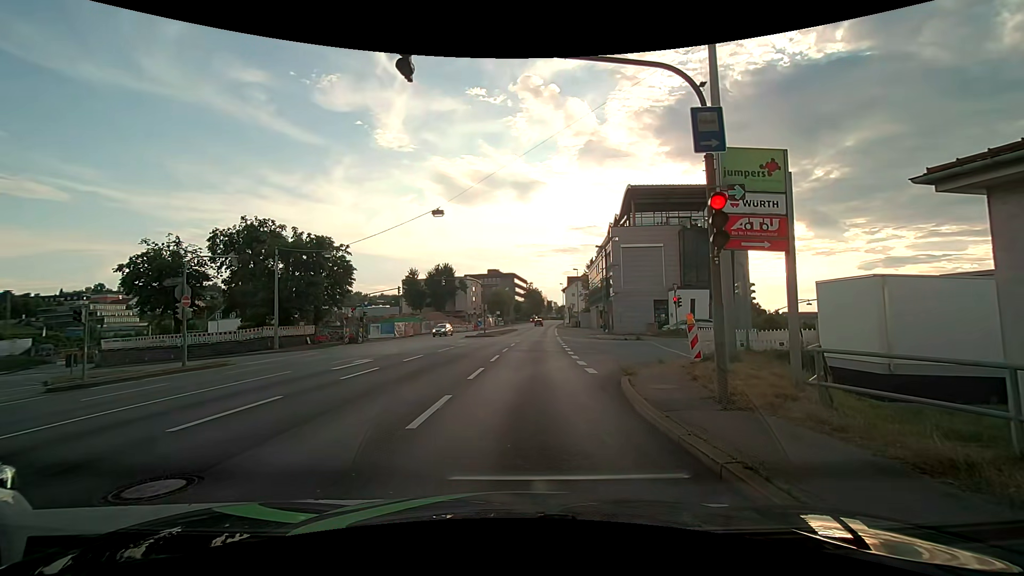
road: primary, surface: asphalt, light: Day
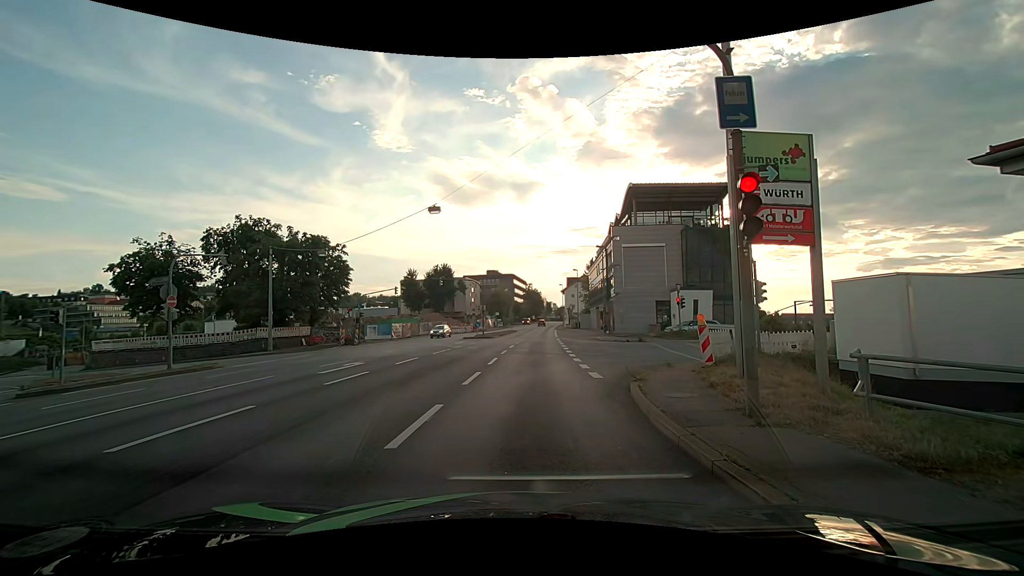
(0.0, +0.9) m; 0°
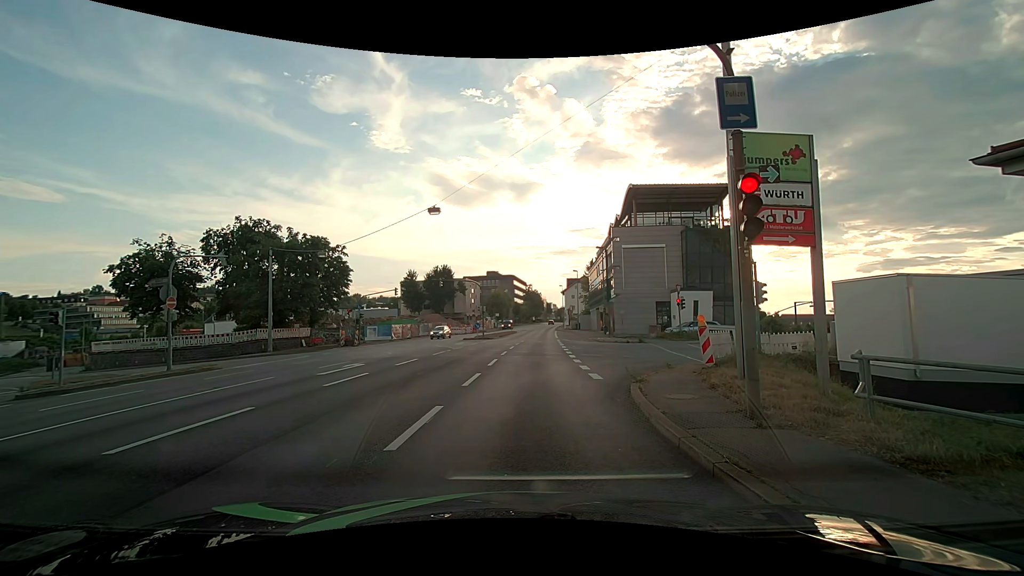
(0.0, +0.1) m; 0°
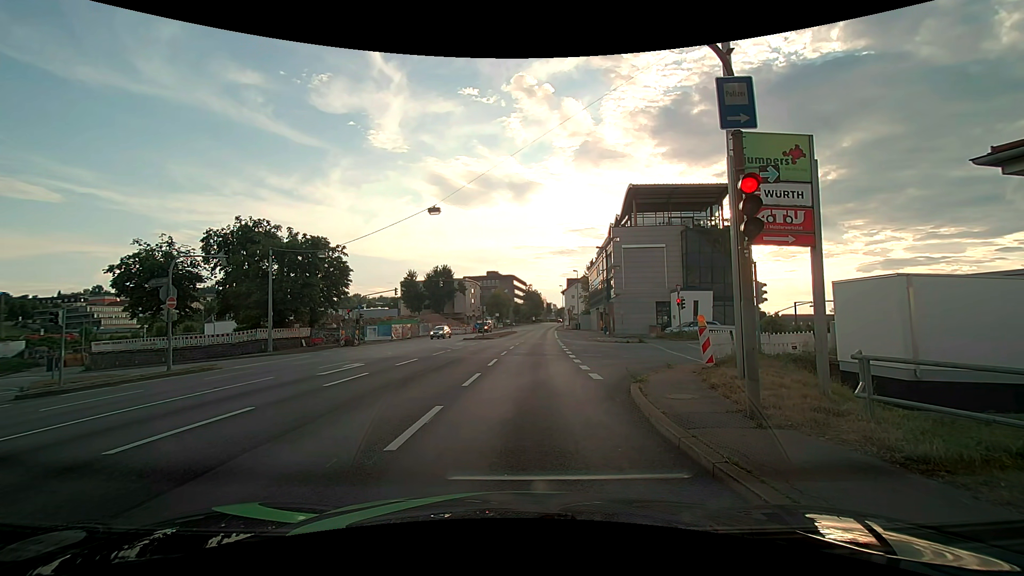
(0.0, 0.0) m; 0°
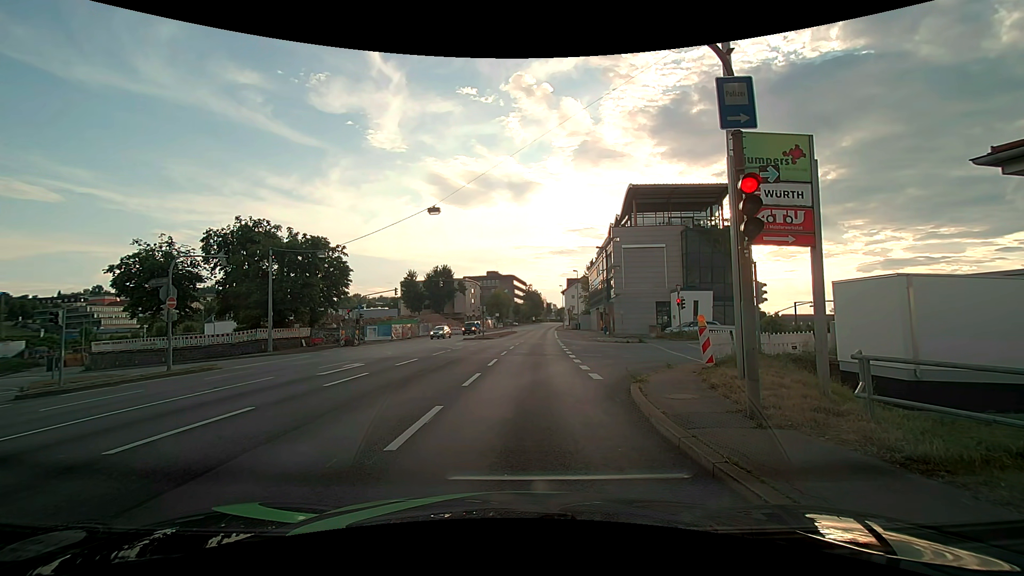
(0.0, 0.0) m; 0°
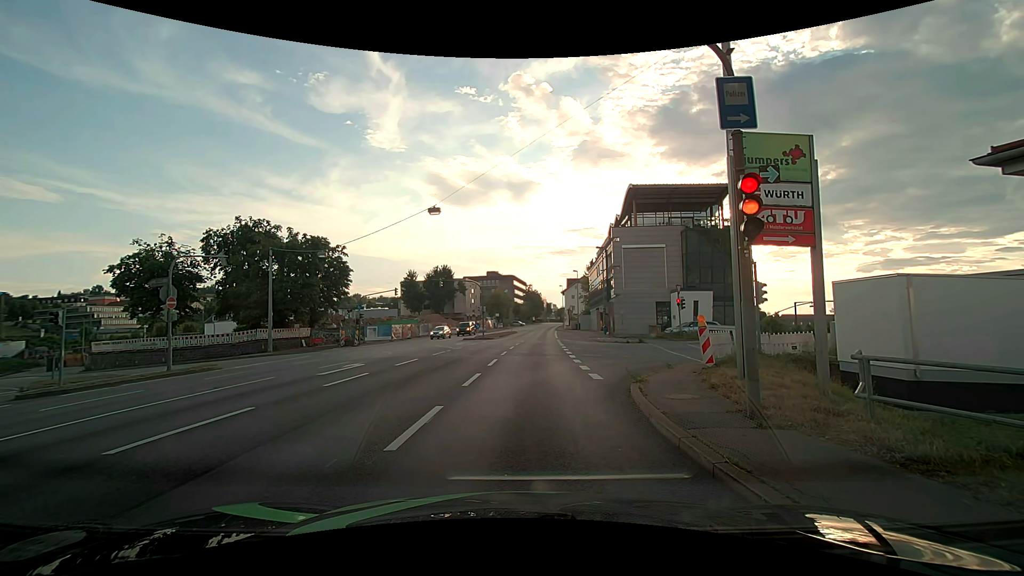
(0.0, 0.0) m; 0°
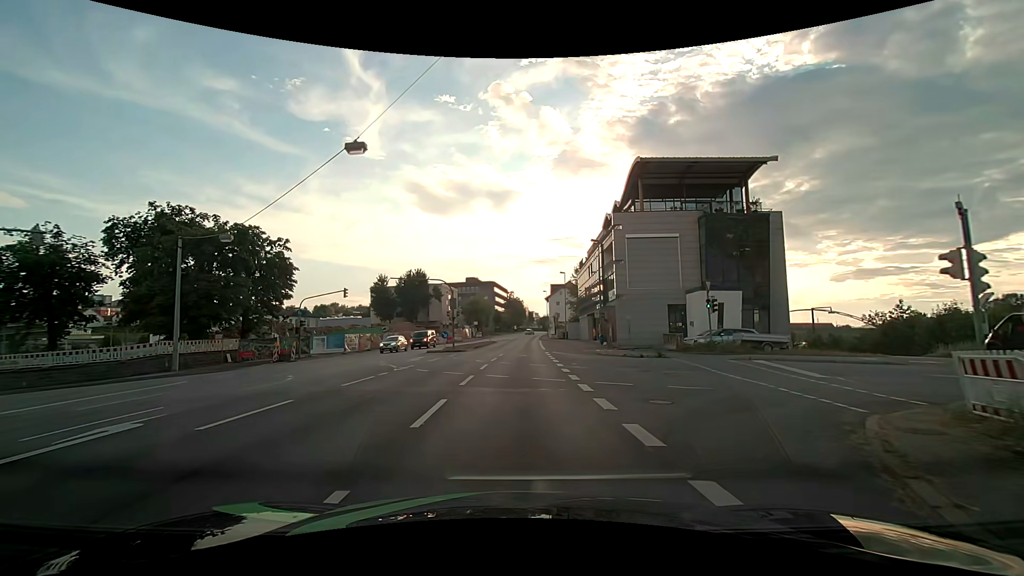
(+0.2, +11.0) m; +1°
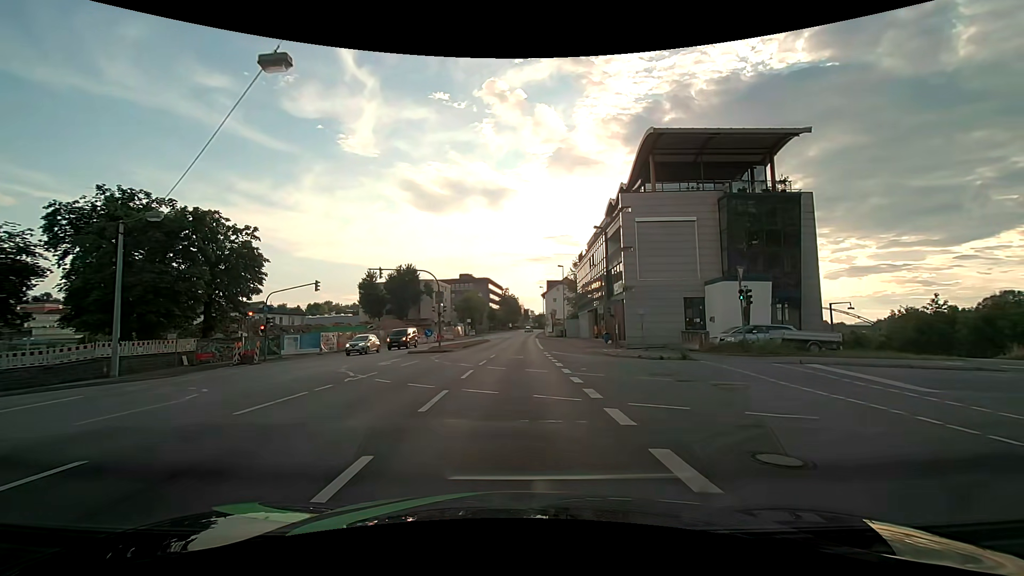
(+0.1, +5.2) m; +1°
(0, +10) (0, +20) (0, +30) (0, +40) (0, +50) (0, +60) (+1, +70) (+1, +80) (+2, +90) (+2, +100) m
